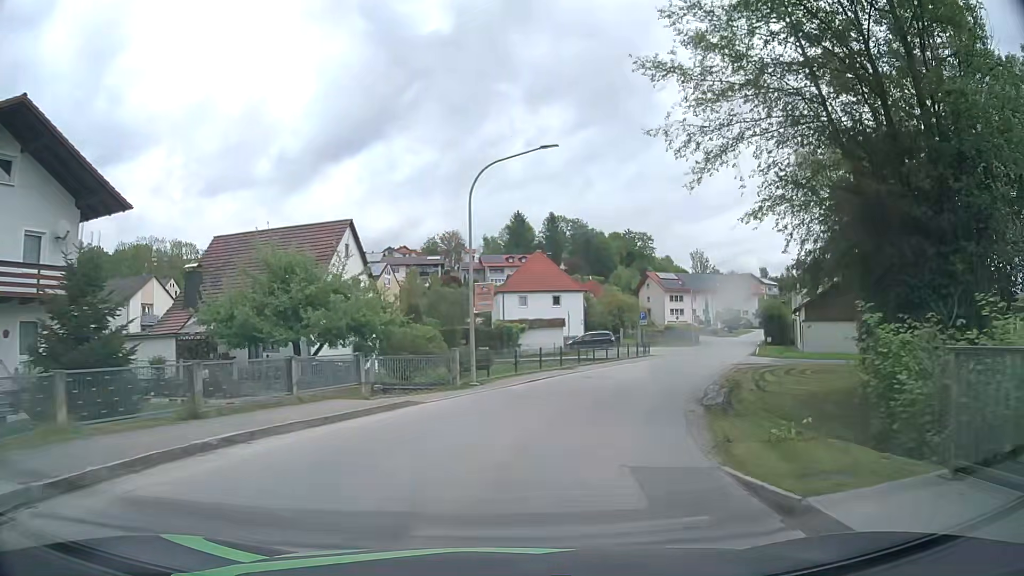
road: tertiary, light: Day
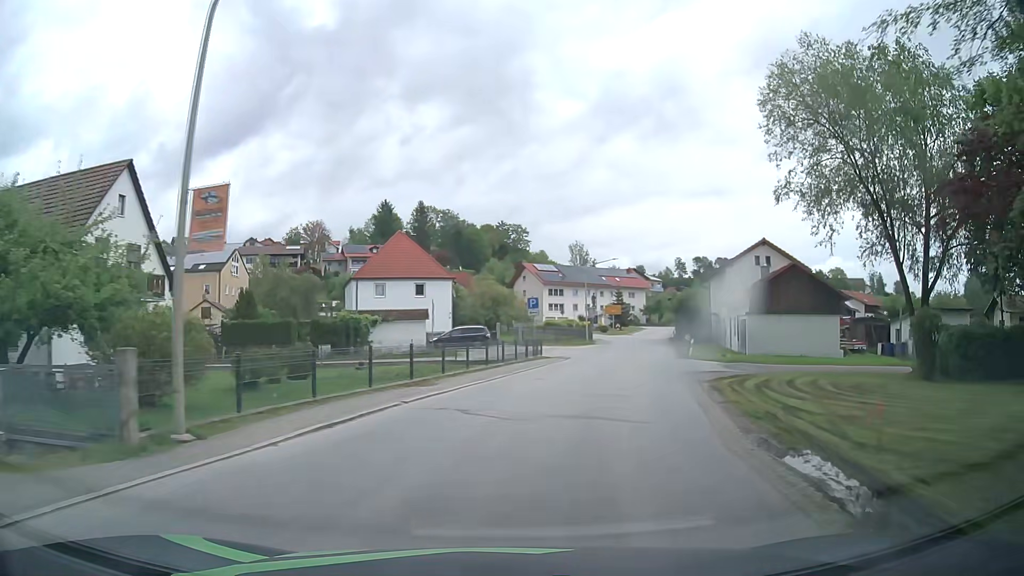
(+1.3, +13.0) m; +11°
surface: asphalt
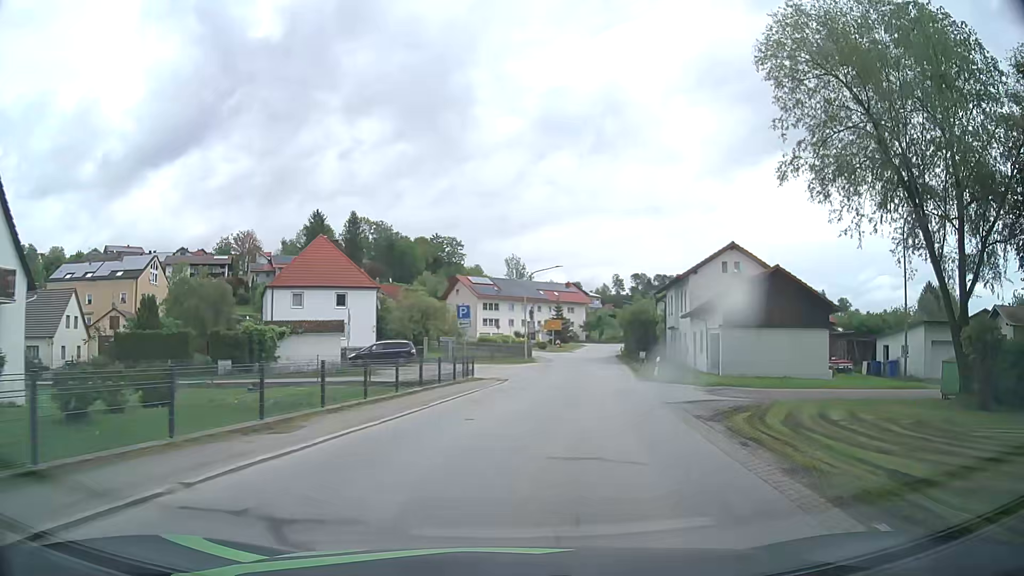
(+0.3, +6.6) m; +6°
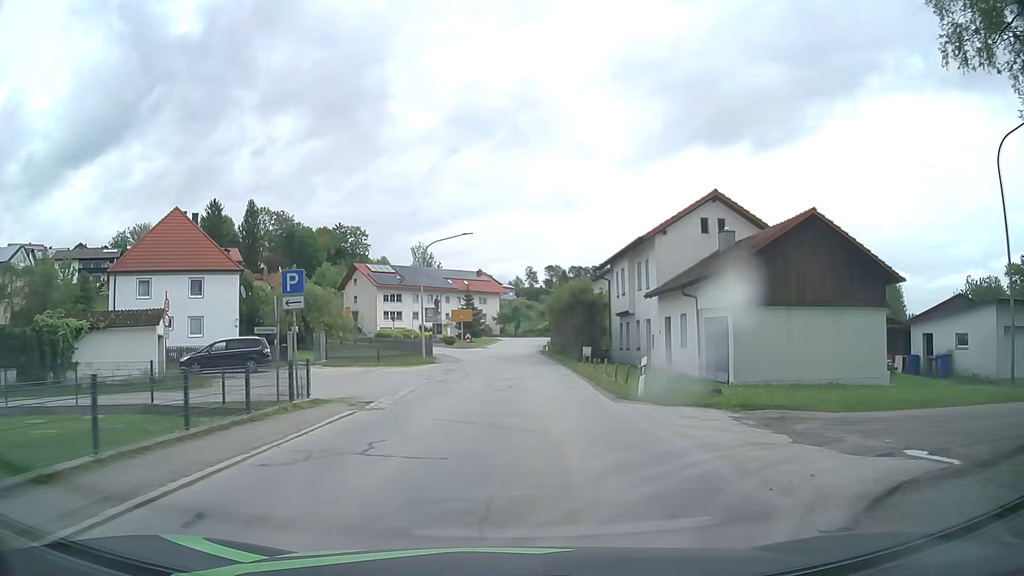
(+1.0, +13.2) m; +7°
(0, +10) (0, +20) (+1, +30) (+1, +40) (+1, +50) (+2, +60) (+2, +70) (+3, +80) (+4, +90) (+7, +100) m
